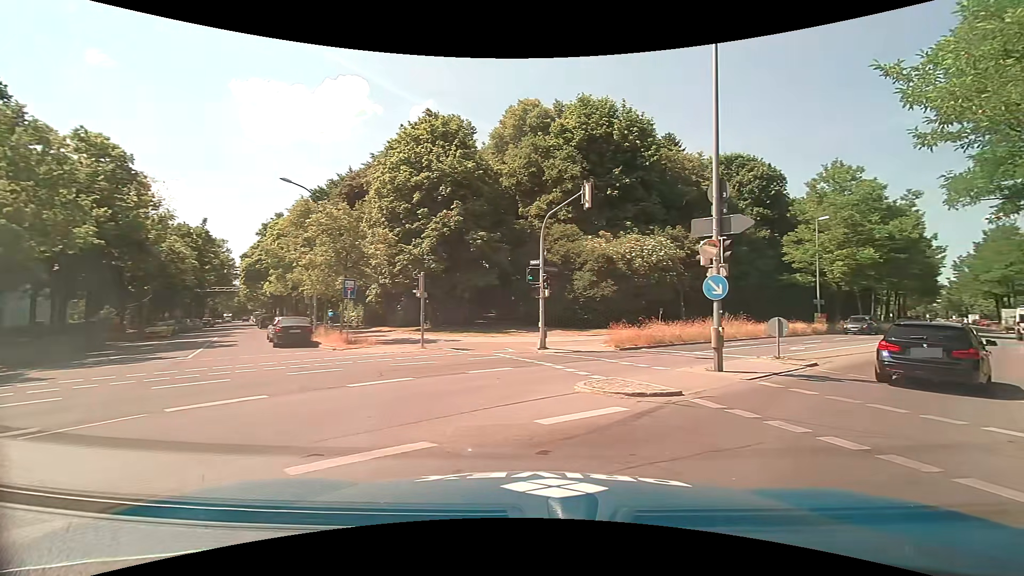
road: residential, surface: asphalt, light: Day
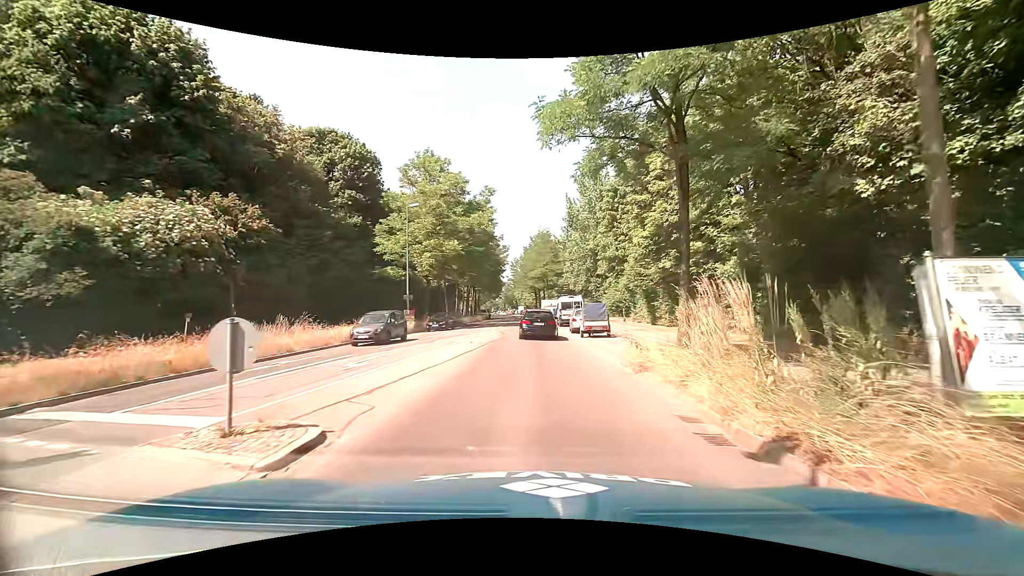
(+5.0, +10.0) m; +43°
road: secondary
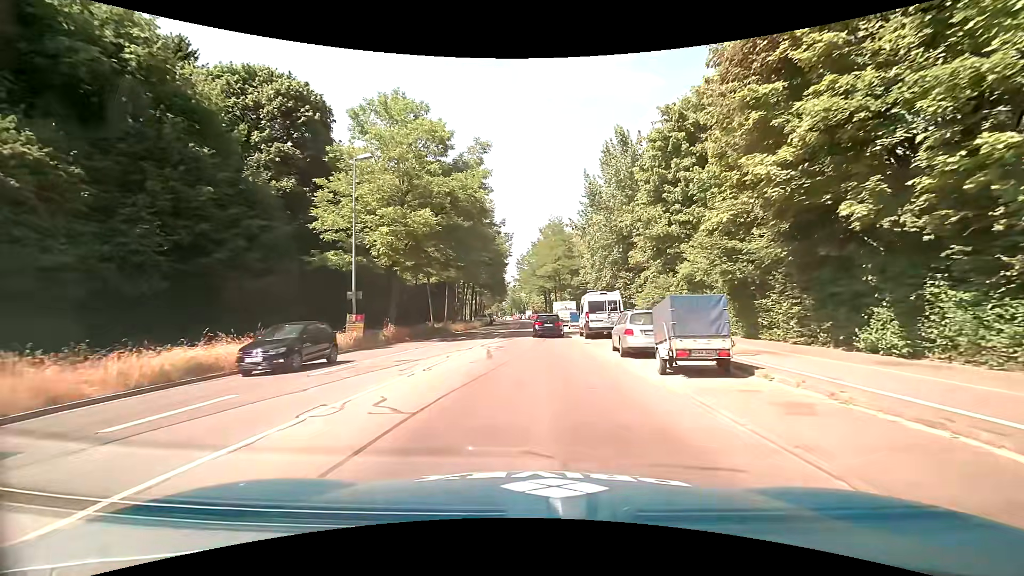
(-0.4, +14.7) m; -2°
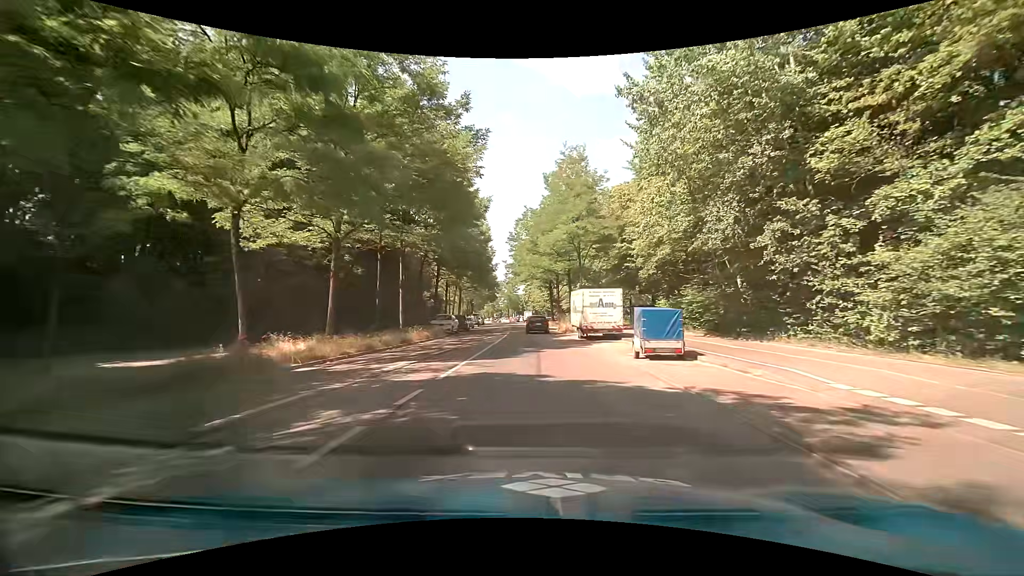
(+0.3, +30.7) m; 0°
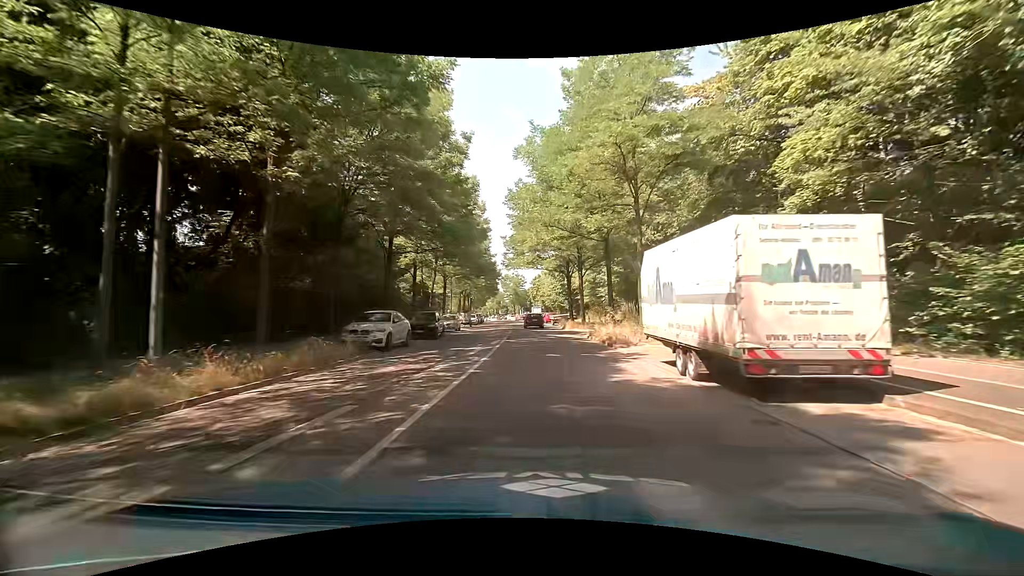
(0.0, +20.0) m; -1°
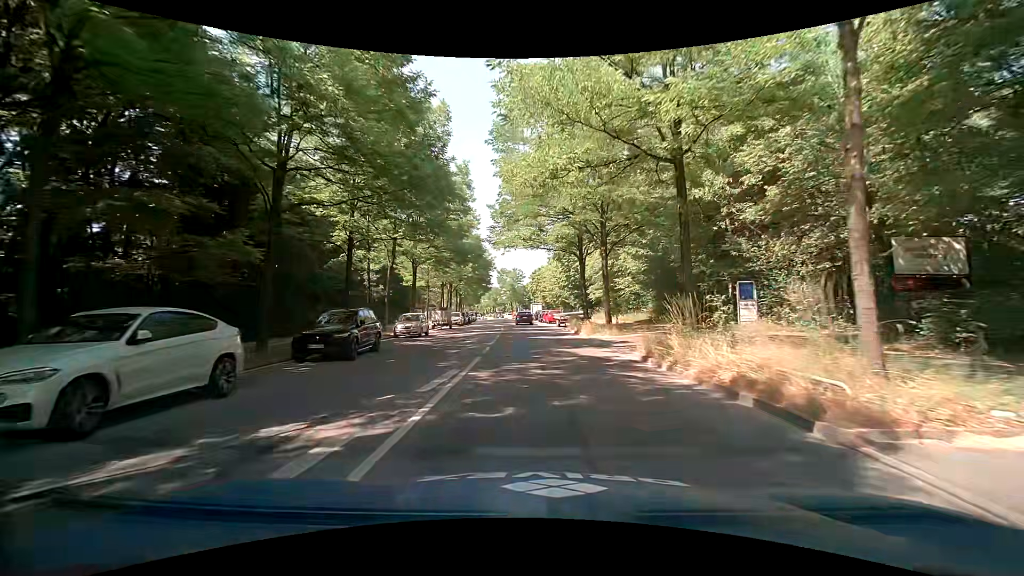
(+0.1, +14.1) m; -1°
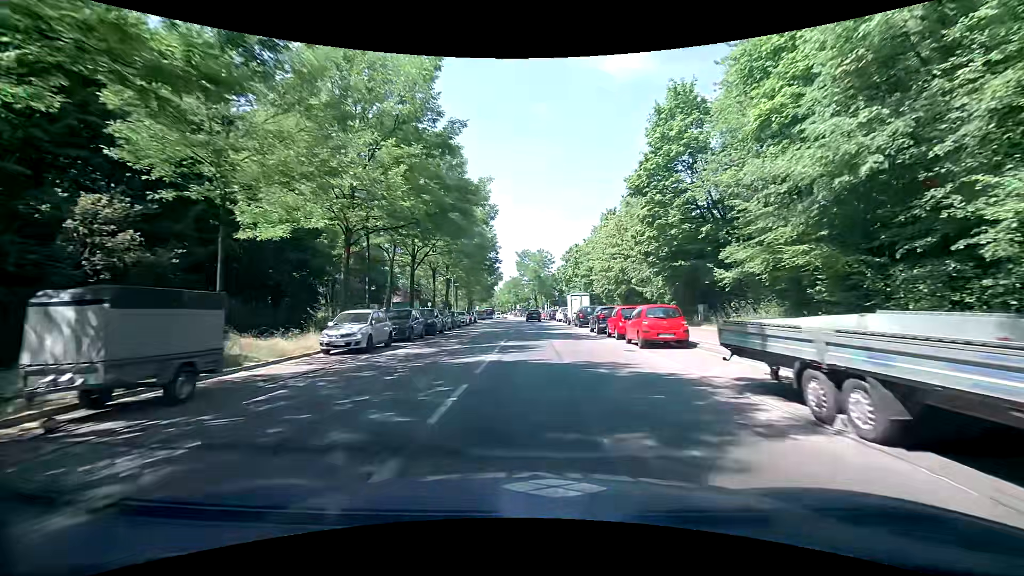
(-0.3, +37.4) m; -3°
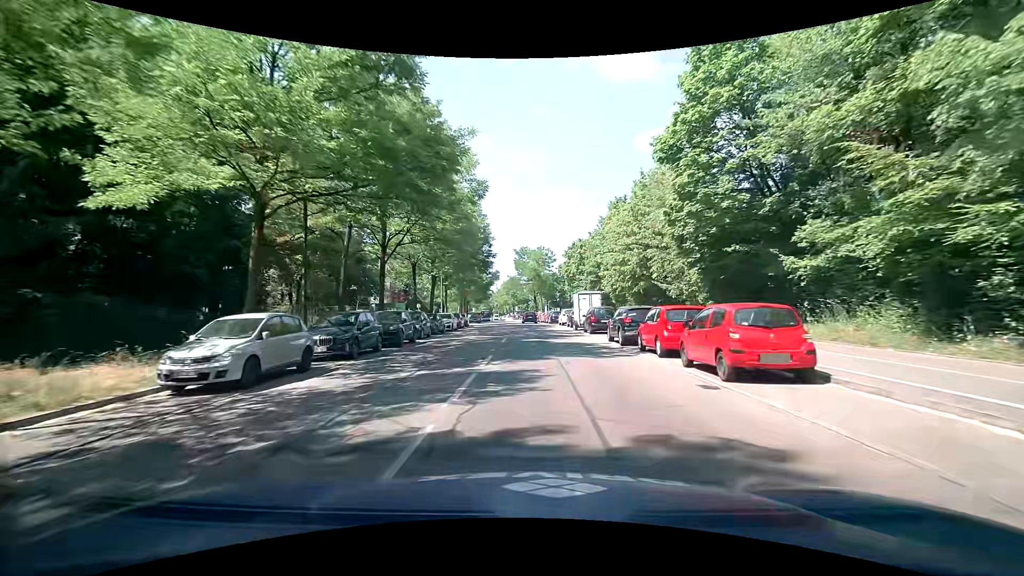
(+0.1, +7.5) m; 0°
(0, +10) (0, +20) (0, +30) (0, +40) (0, +50) (0, +60) (-1, +70) (-2, +80) (-3, +90) (-3, +100) m
